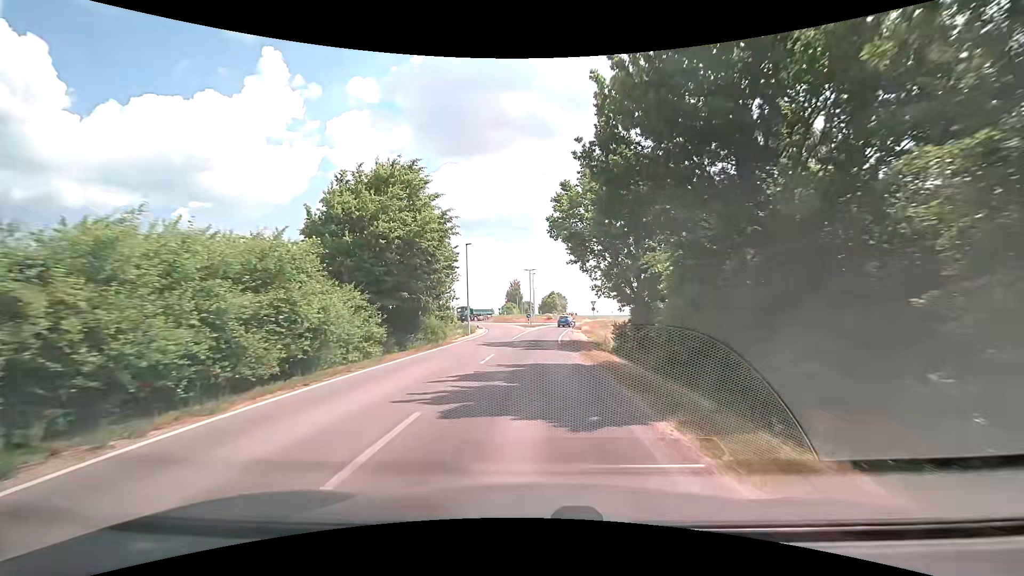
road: secondary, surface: asphalt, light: Day
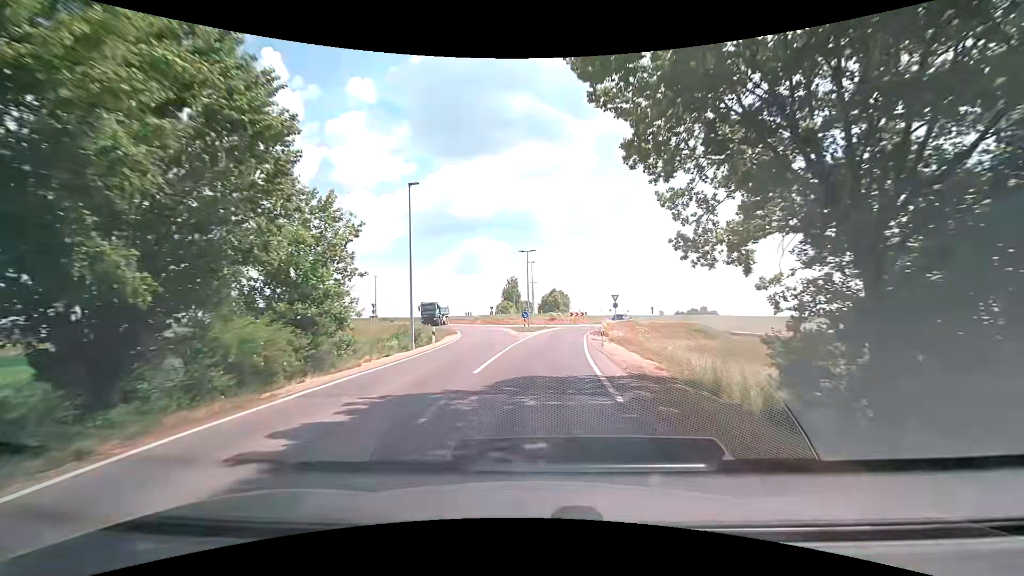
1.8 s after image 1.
(+0.1, +20.4) m; +1°
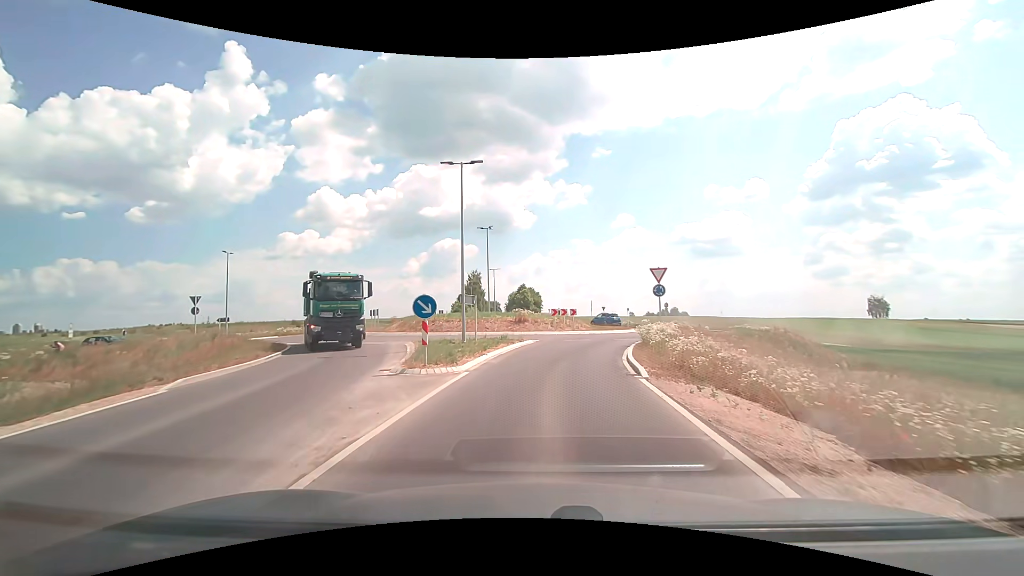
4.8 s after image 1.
(+0.4, +29.5) m; +2°
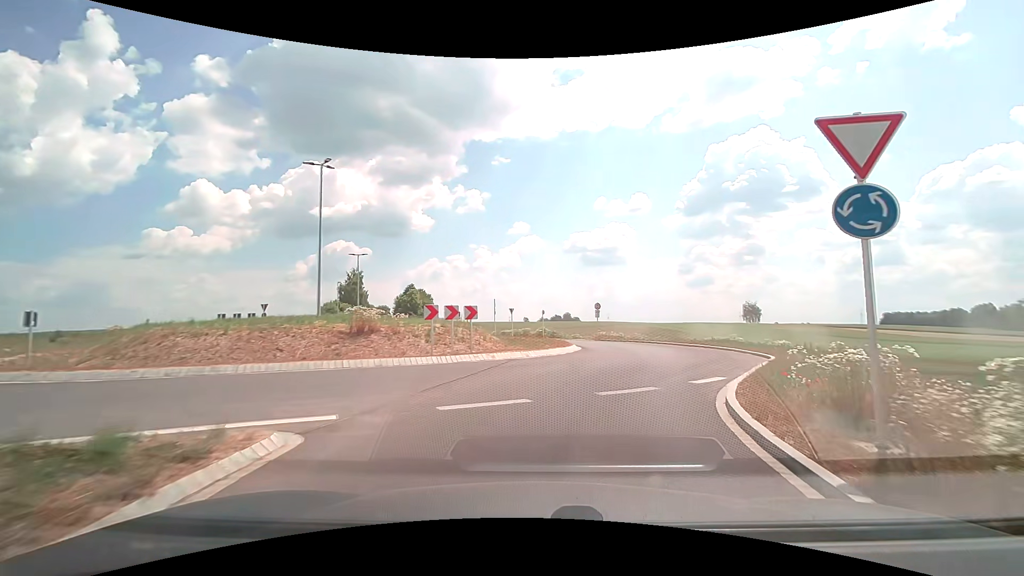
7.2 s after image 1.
(+1.0, +19.5) m; +12°
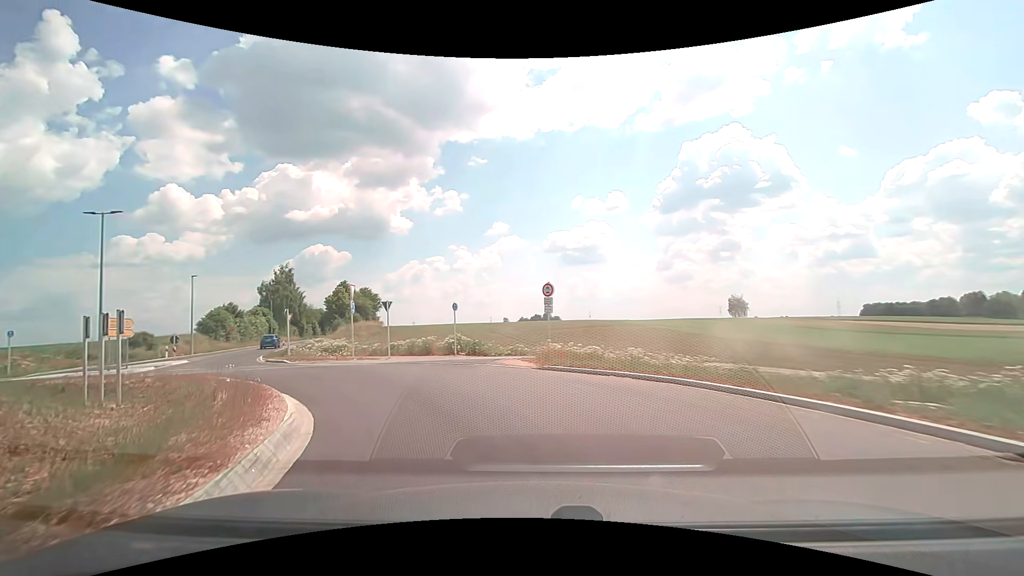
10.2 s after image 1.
(+4.2, +22.9) m; +4°
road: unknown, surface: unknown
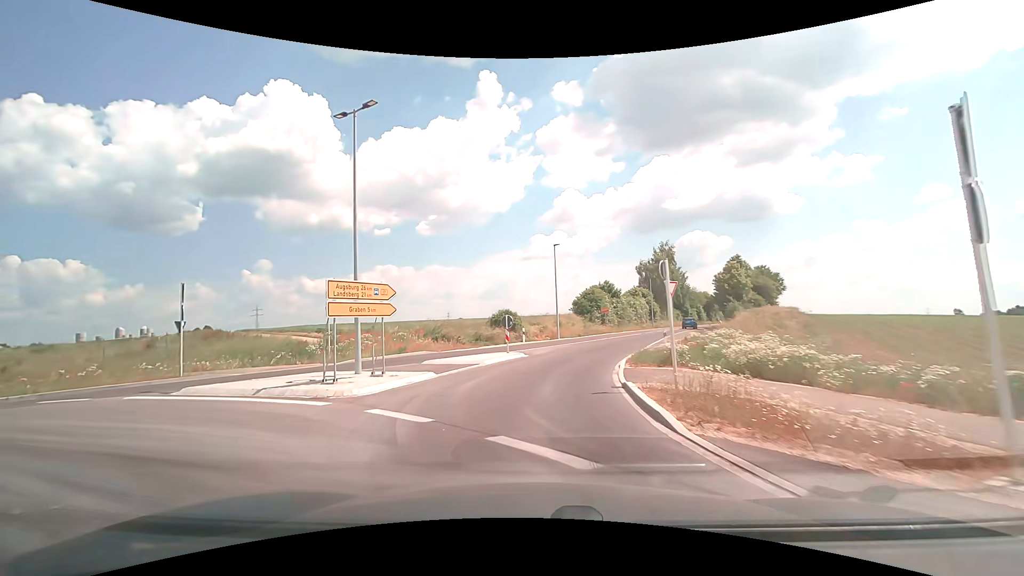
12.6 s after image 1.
(-7.7, +17.6) m; -43°
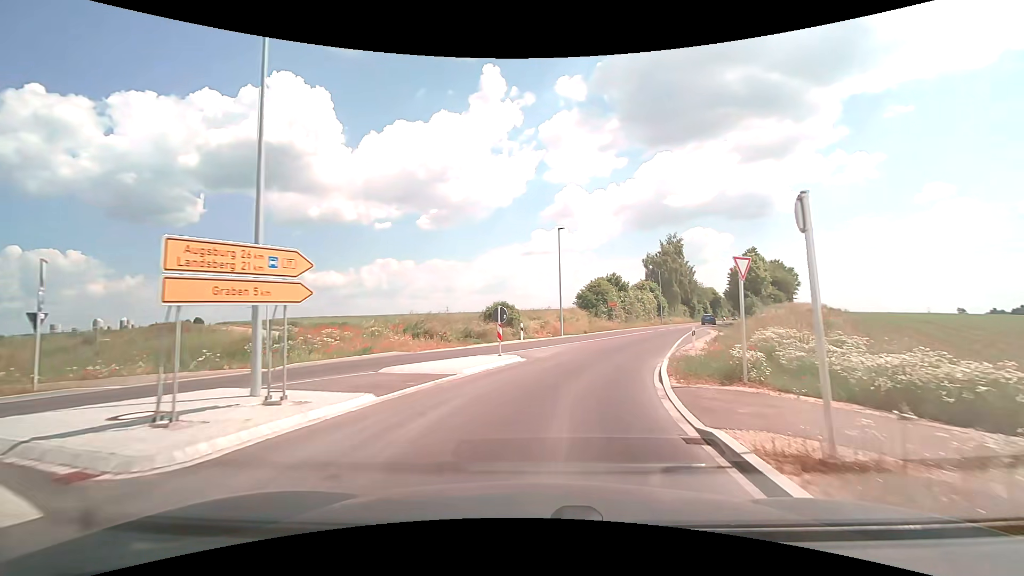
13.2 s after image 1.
(-0.1, +5.6) m; 0°
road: secondary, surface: asphalt
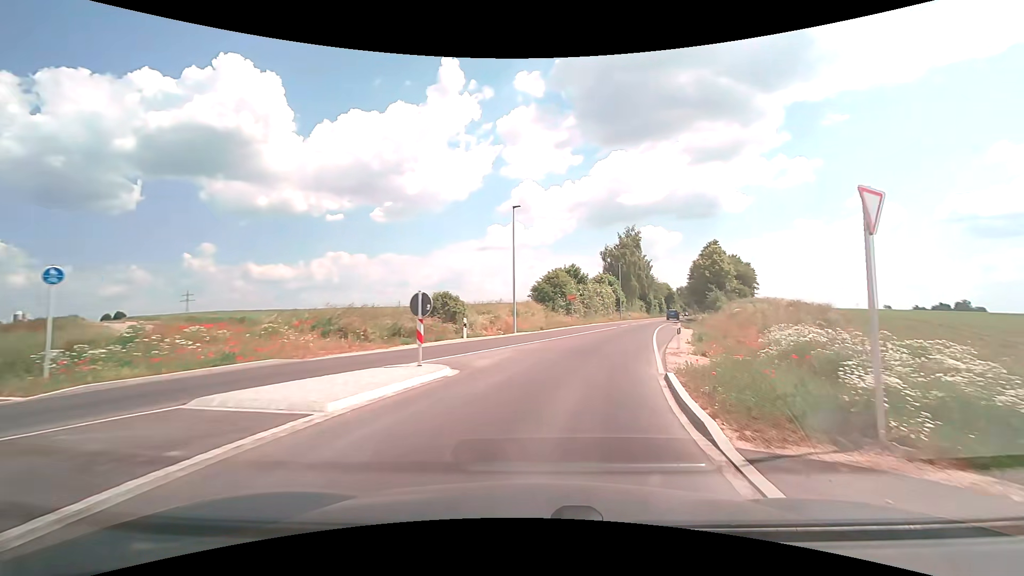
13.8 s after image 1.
(+0.2, +6.1) m; +5°
(+1, +10) (+2, +20) (+5, +30) (+7, +39) (+10, +49) (+13, +58) (+16, +68) (+20, +77) (+23, +87) (+26, +96) m
